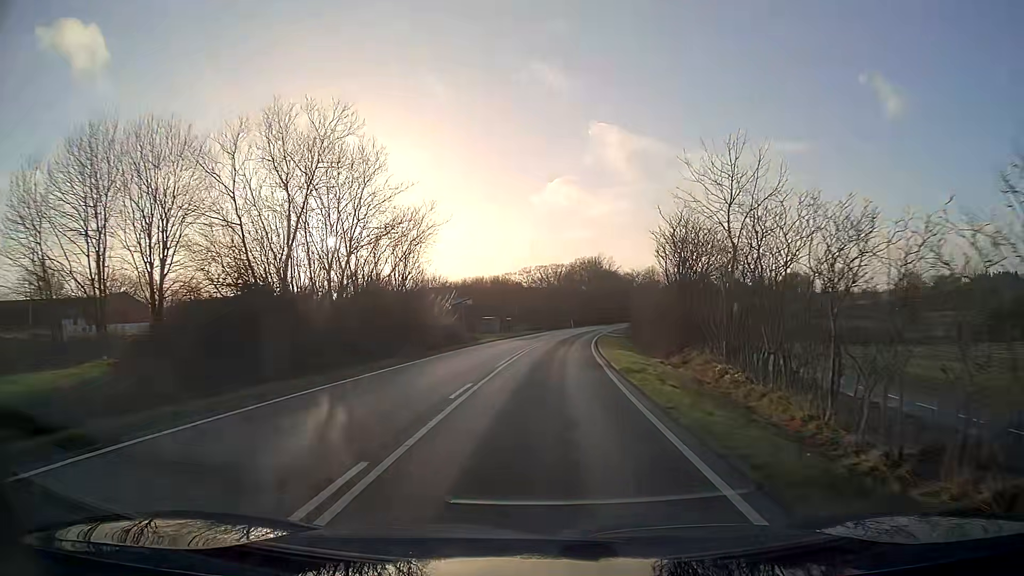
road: tertiary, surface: asphalt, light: Day
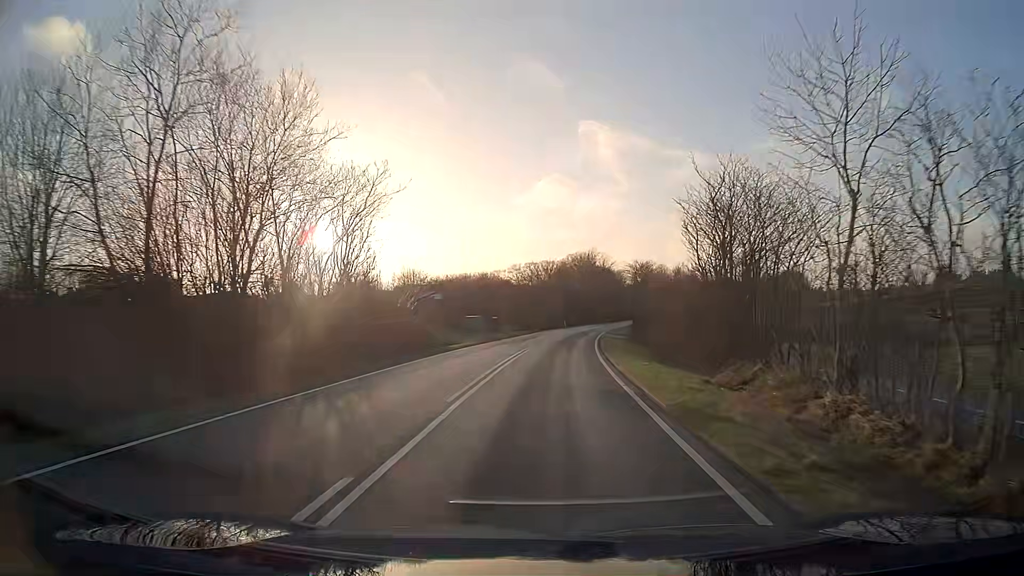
(+0.1, +8.6) m; +1°
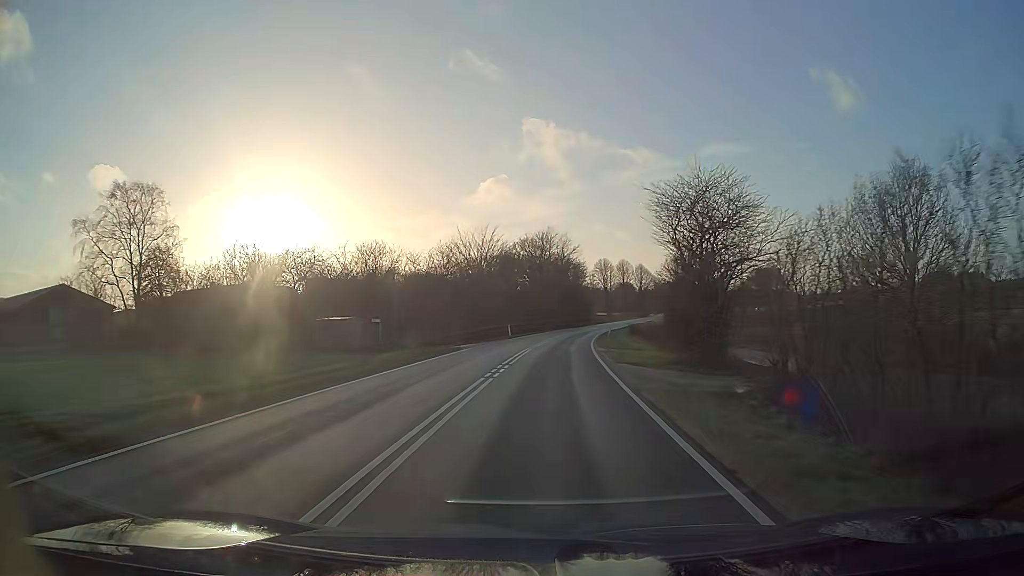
(+1.3, +35.3) m; +5°
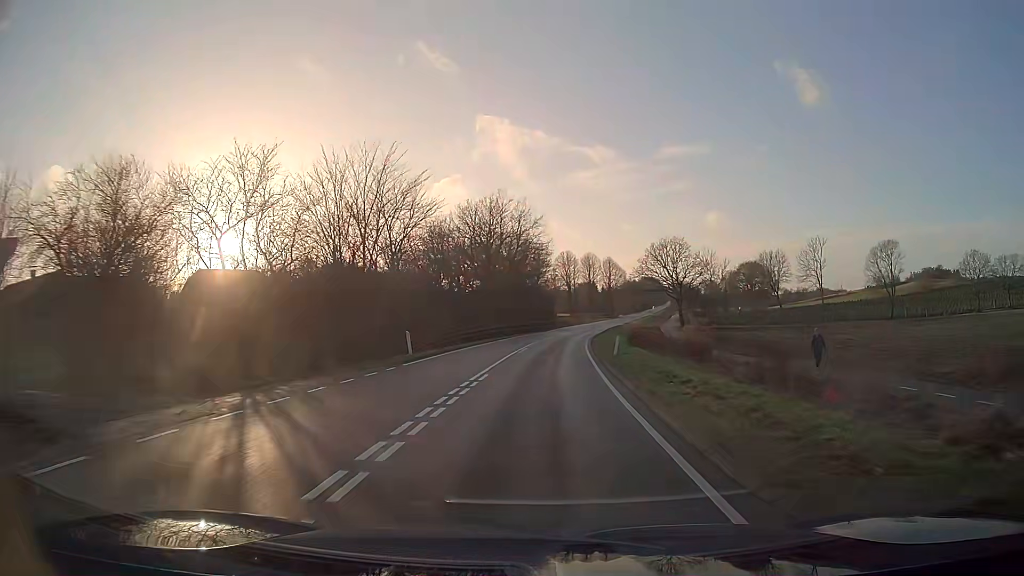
(+0.9, +29.8) m; +4°
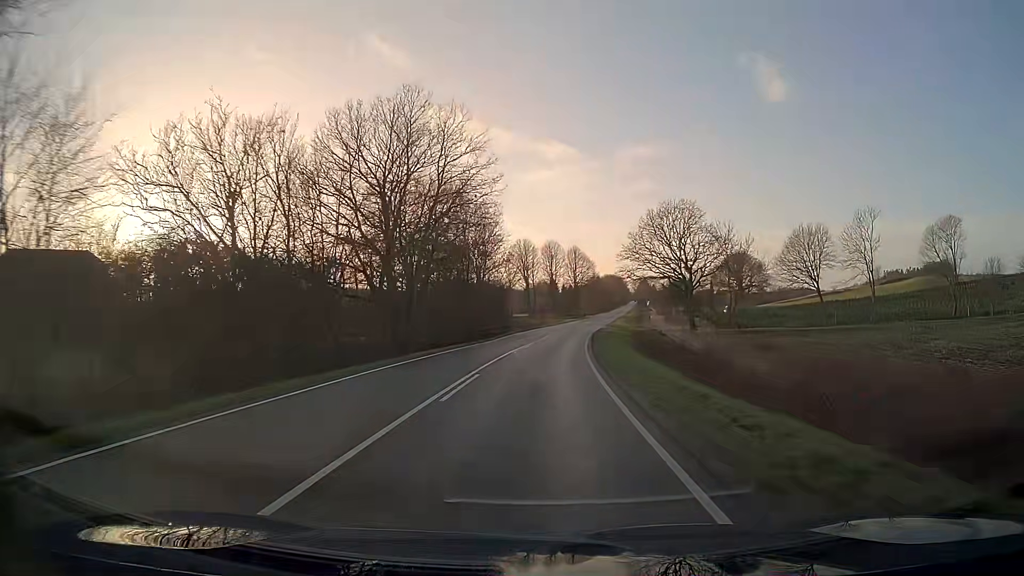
(+1.0, +32.7) m; +4°
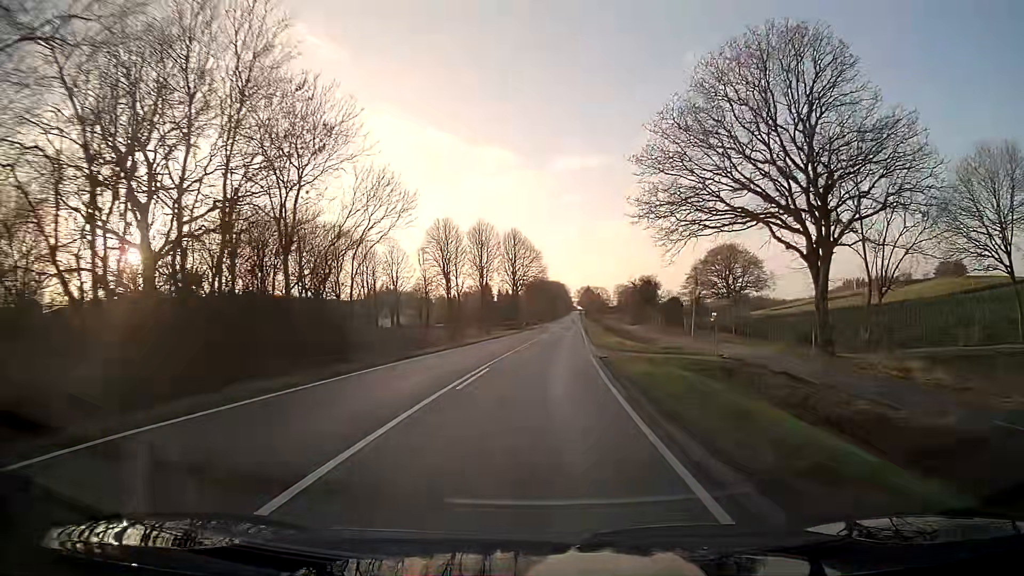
(+2.0, +46.5) m; +5°
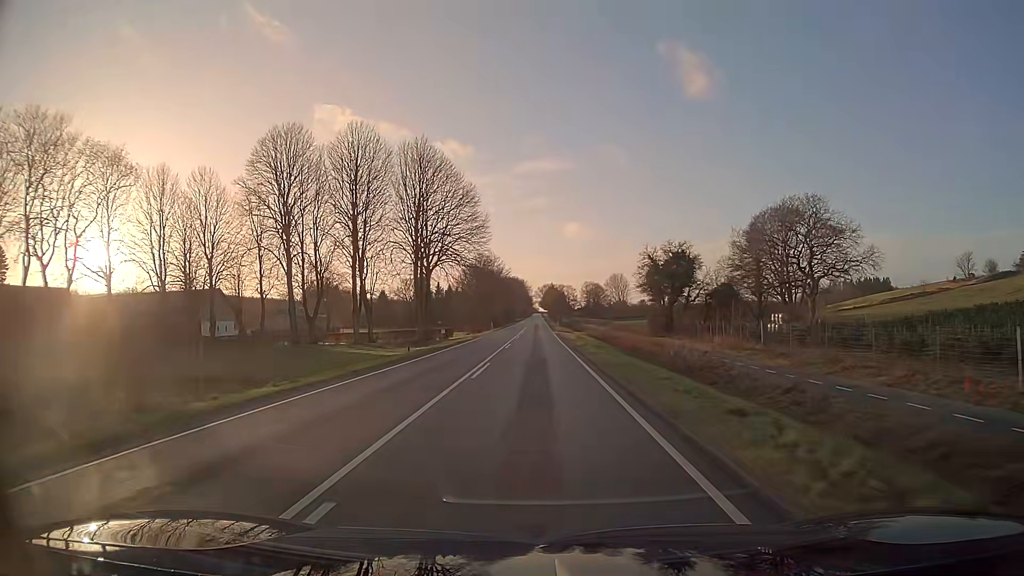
(+2.9, +60.7) m; +4°
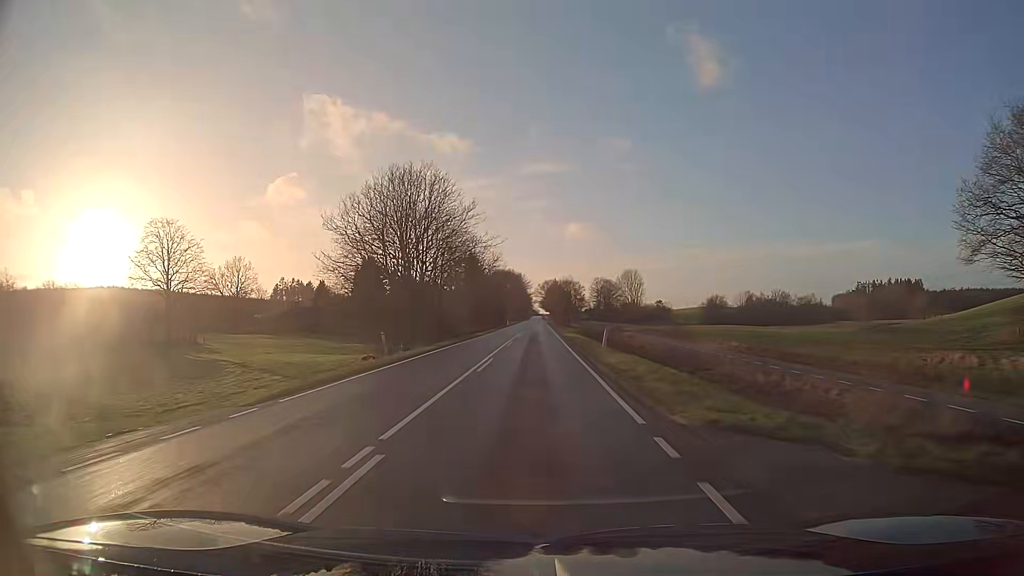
(0.0, +61.9) m; 0°
